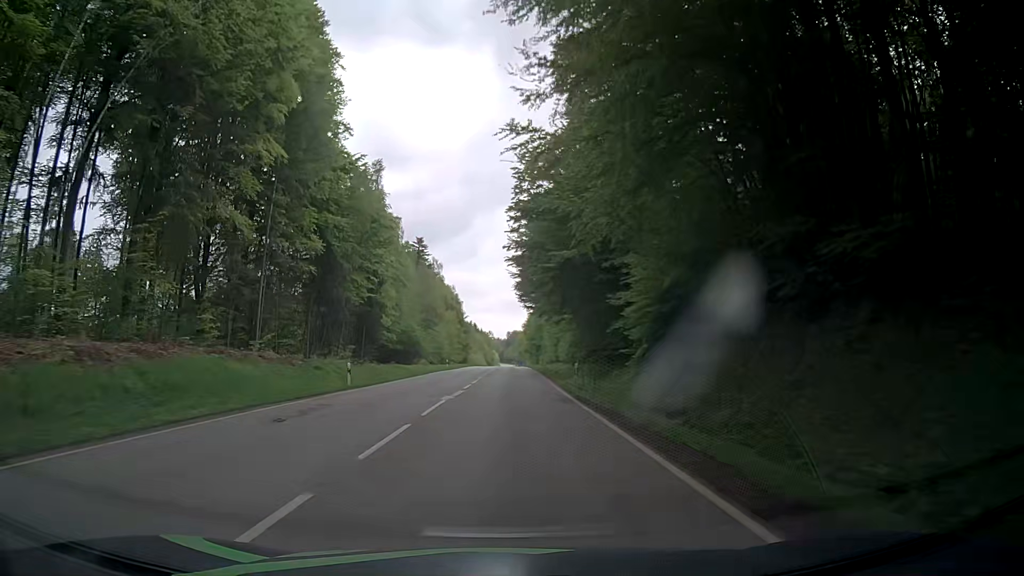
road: secondary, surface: asphalt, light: Day
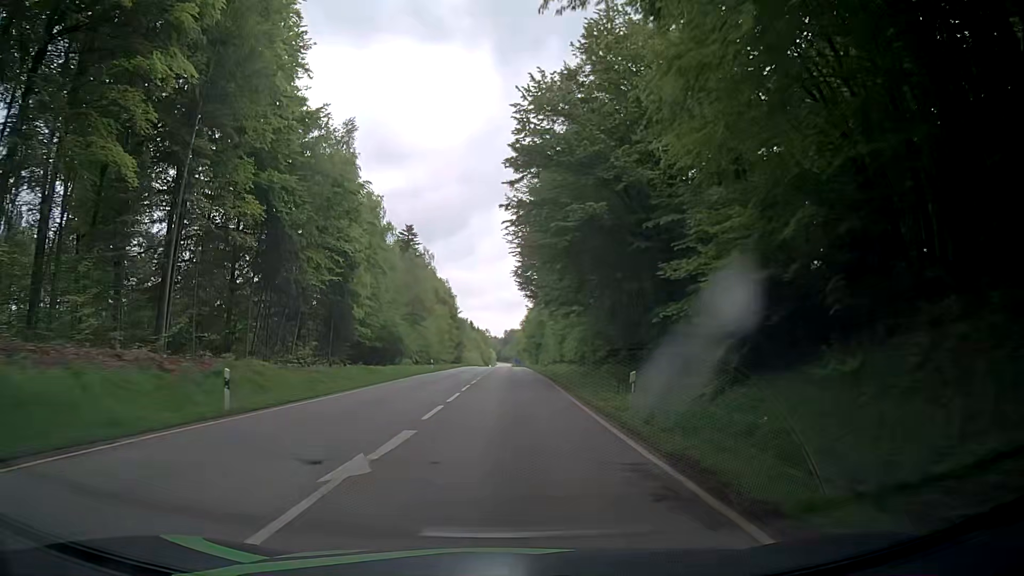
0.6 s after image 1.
(+0.1, +12.7) m; +1°
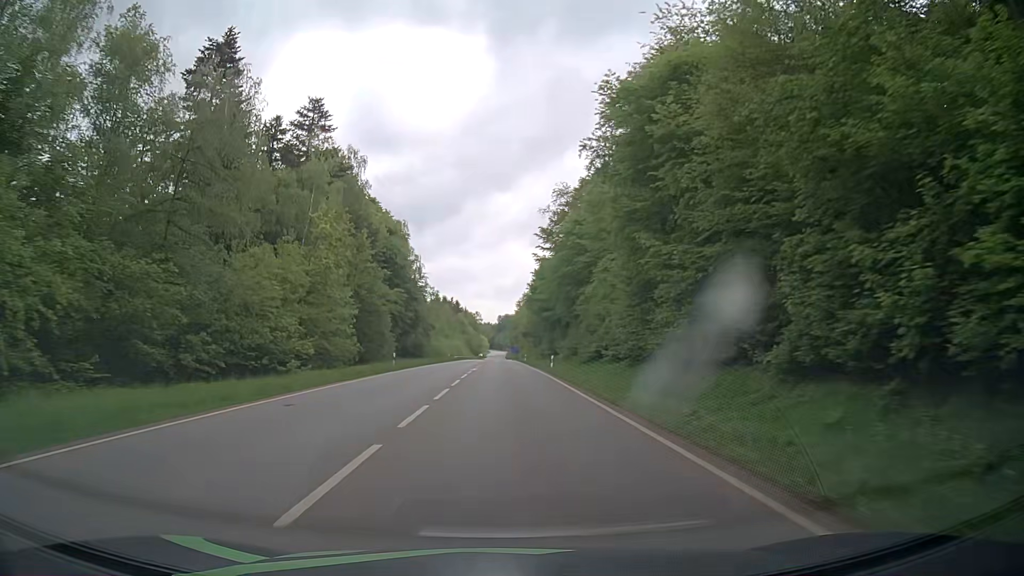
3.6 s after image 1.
(0.0, +63.2) m; 0°
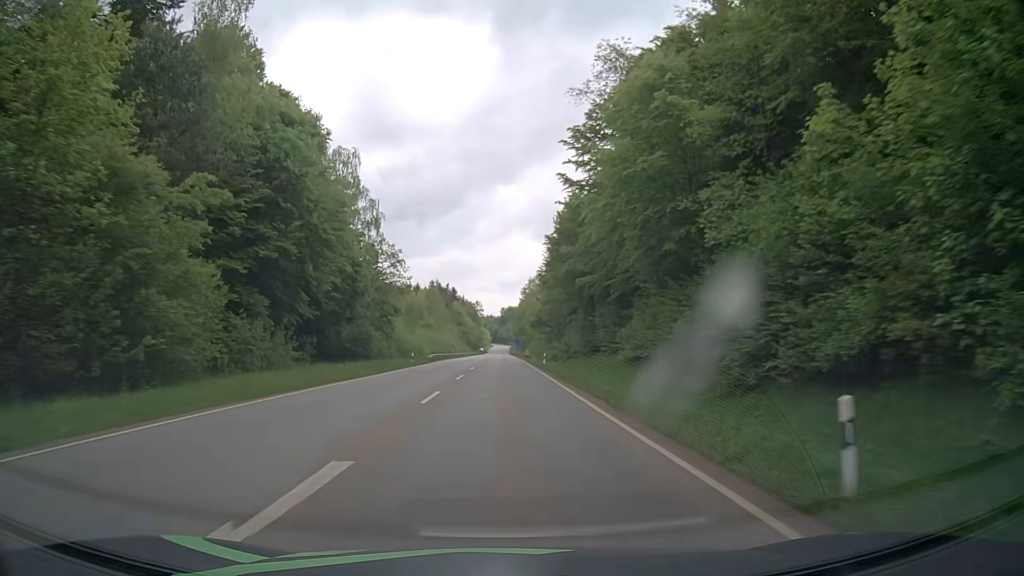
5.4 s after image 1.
(0.0, +37.6) m; -1°
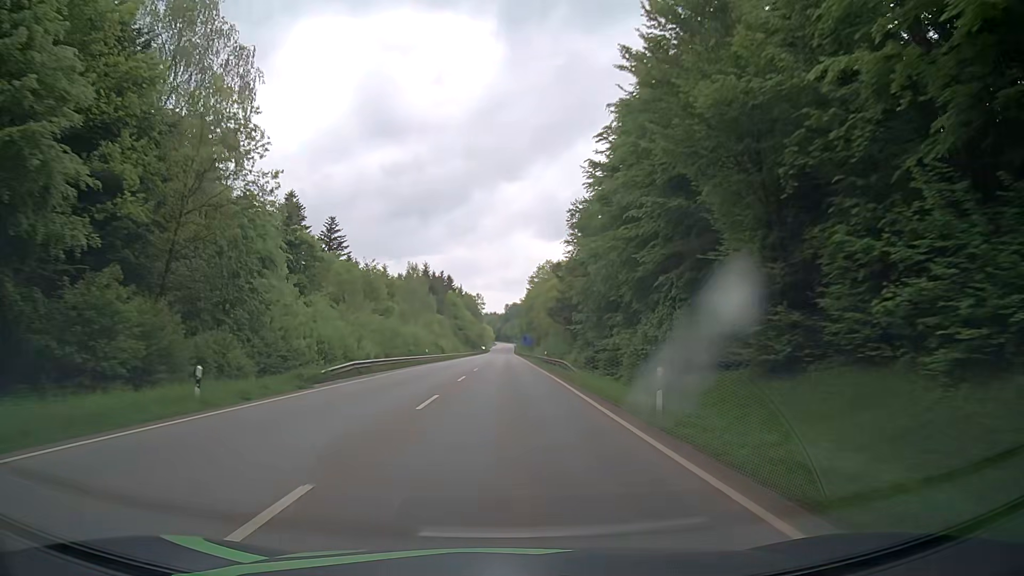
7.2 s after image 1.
(+0.2, +37.7) m; 0°
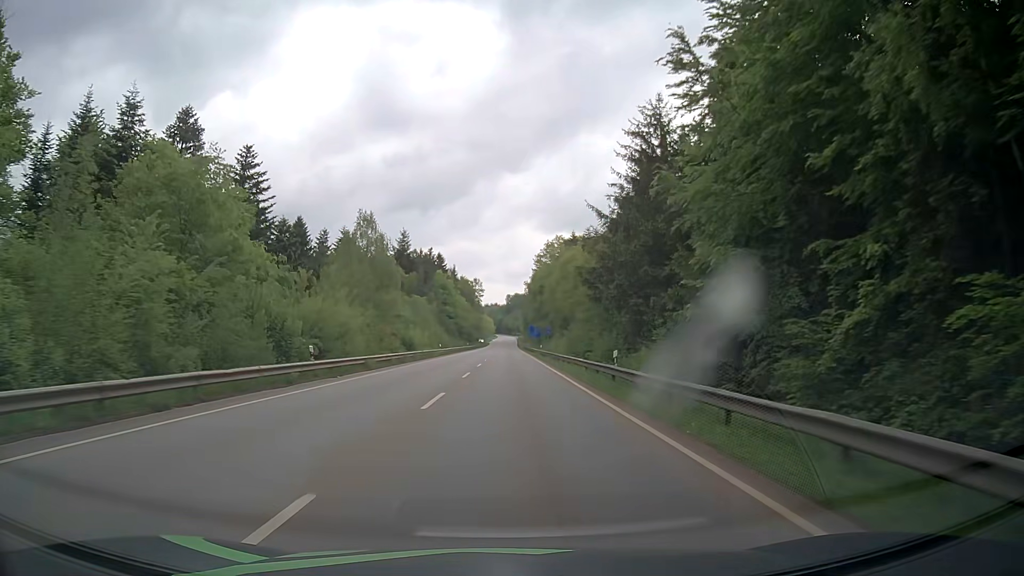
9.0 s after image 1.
(+0.1, +36.8) m; 0°
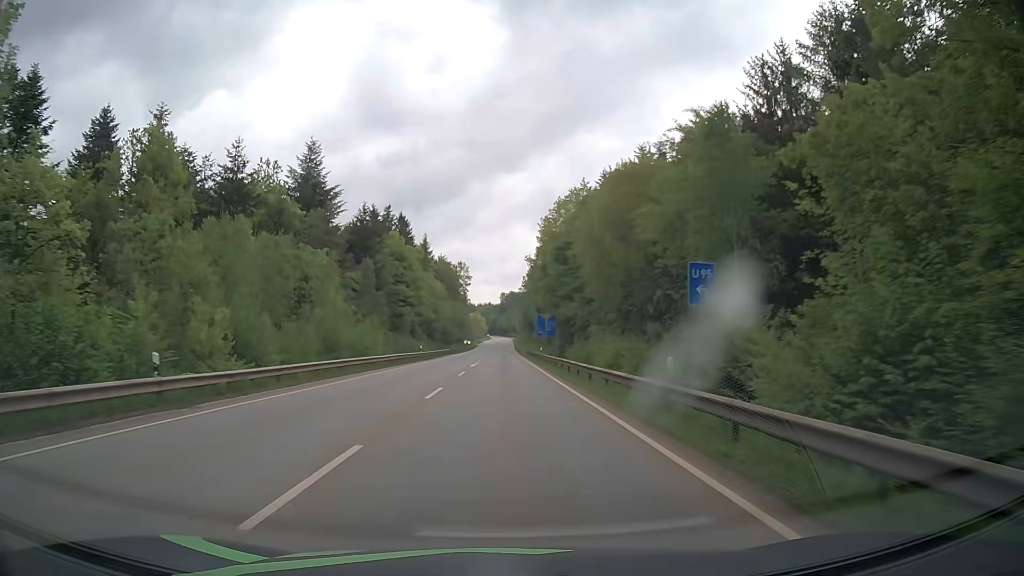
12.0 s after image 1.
(+0.3, +57.4) m; 0°
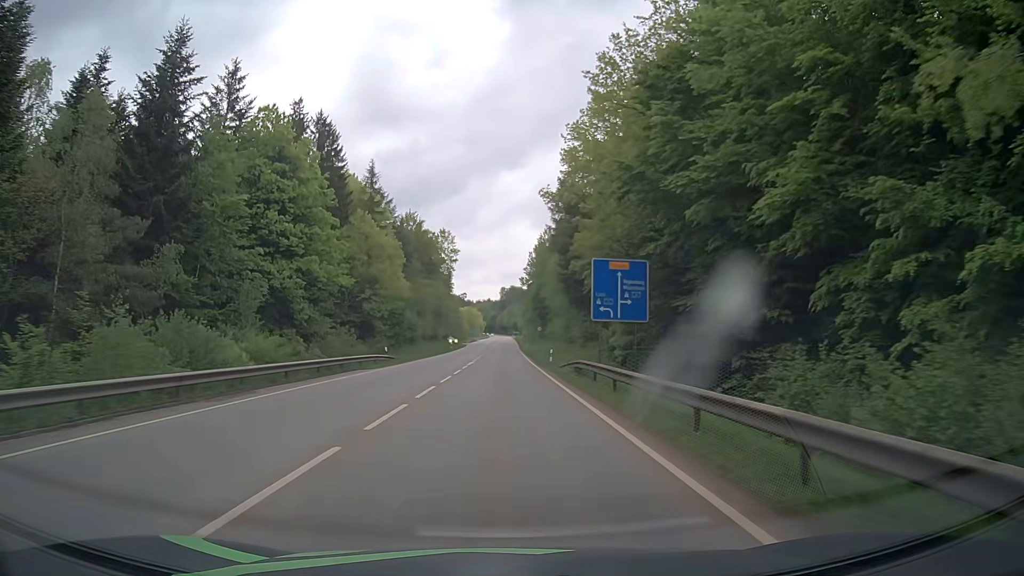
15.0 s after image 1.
(+0.3, +55.0) m; 0°
(0, +10) (0, +20) (0, +30) (0, +40) (0, +50) (0, +60) (0, +70) (0, +80) (0, +90) (0, +100) m
